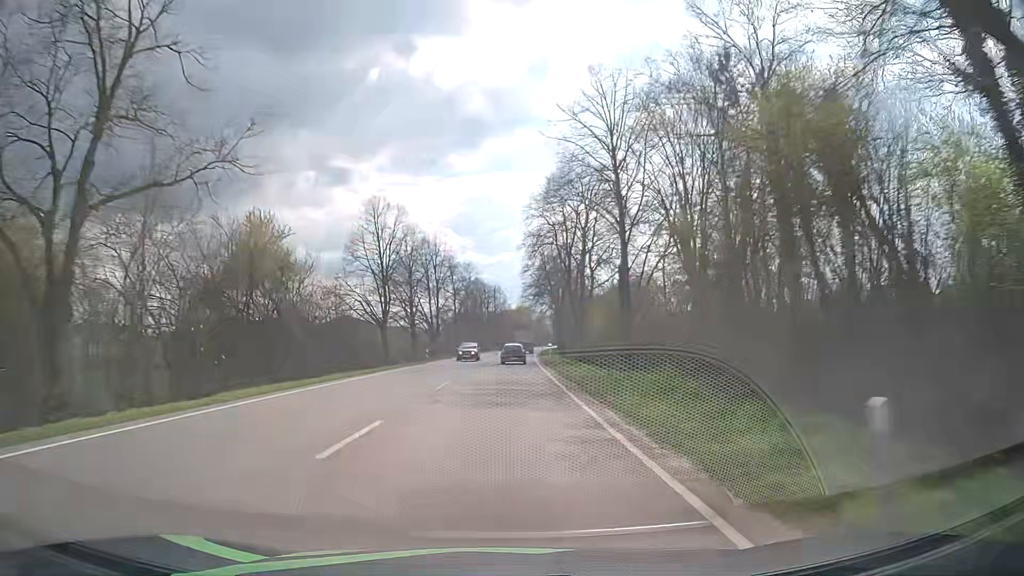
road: primary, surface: asphalt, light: Day
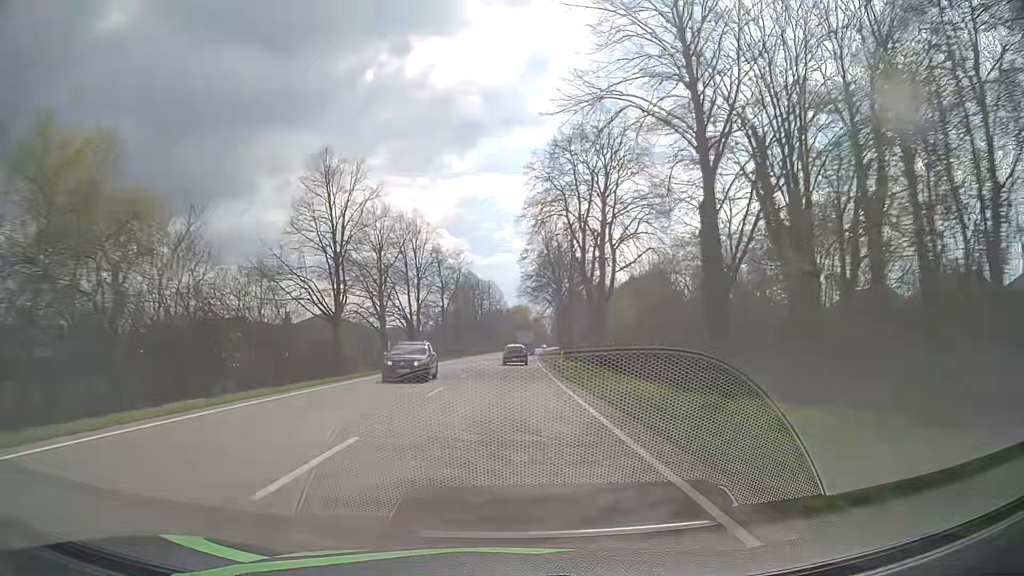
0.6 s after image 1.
(+0.1, +14.1) m; 0°
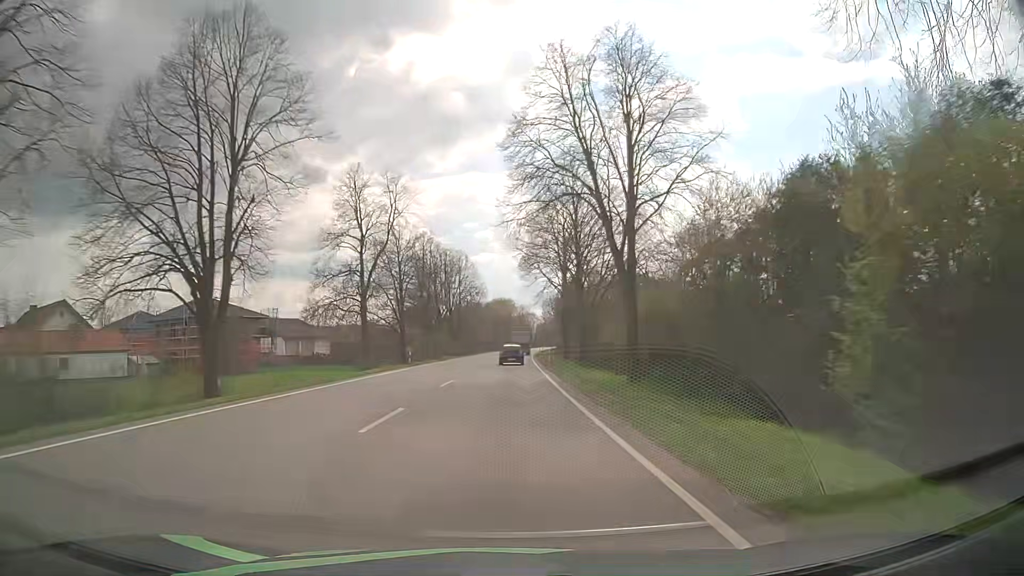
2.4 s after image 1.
(+0.7, +42.8) m; +2°
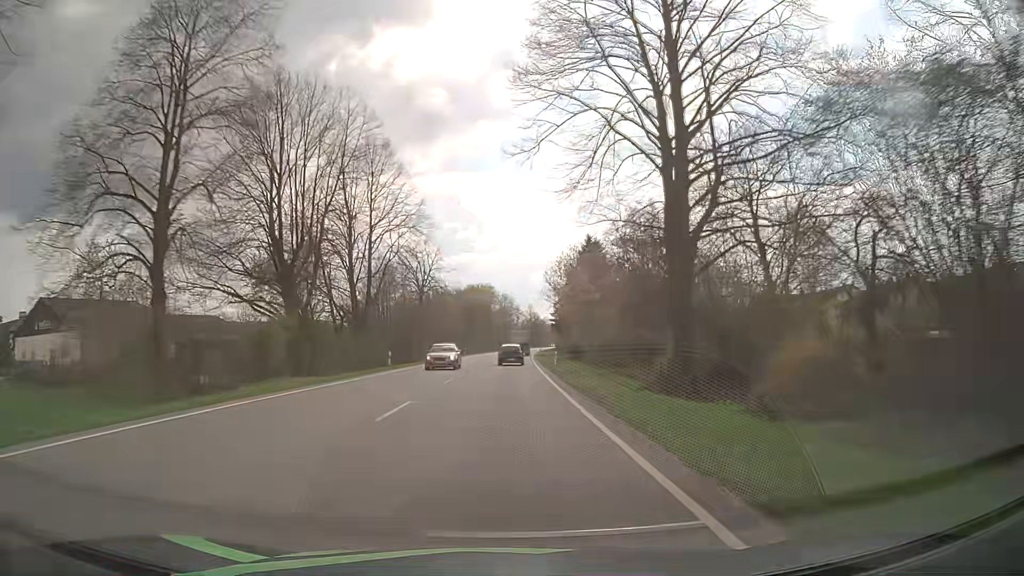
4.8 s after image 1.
(+0.6, +57.9) m; +1°
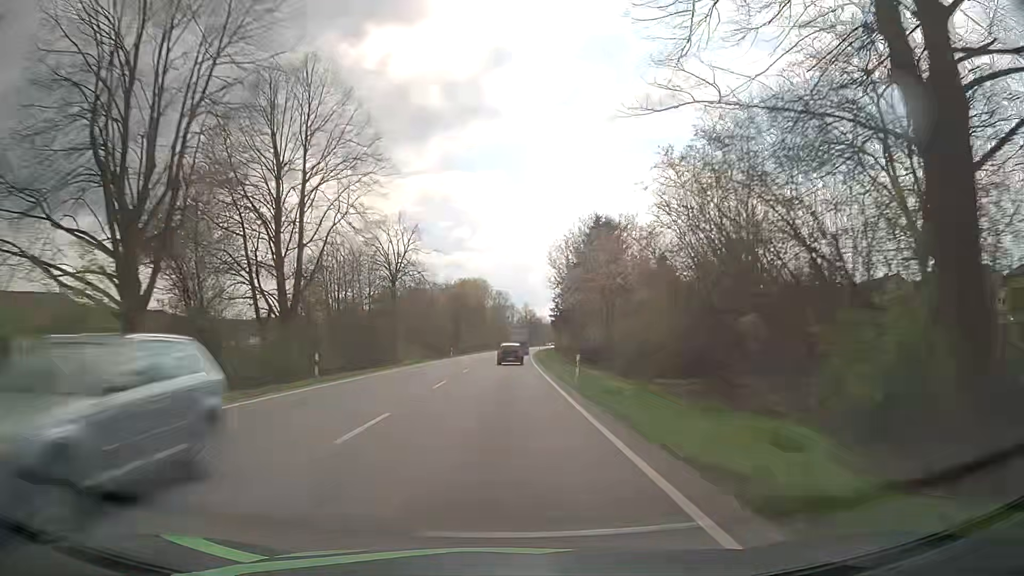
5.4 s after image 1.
(+0.1, +14.6) m; +1°
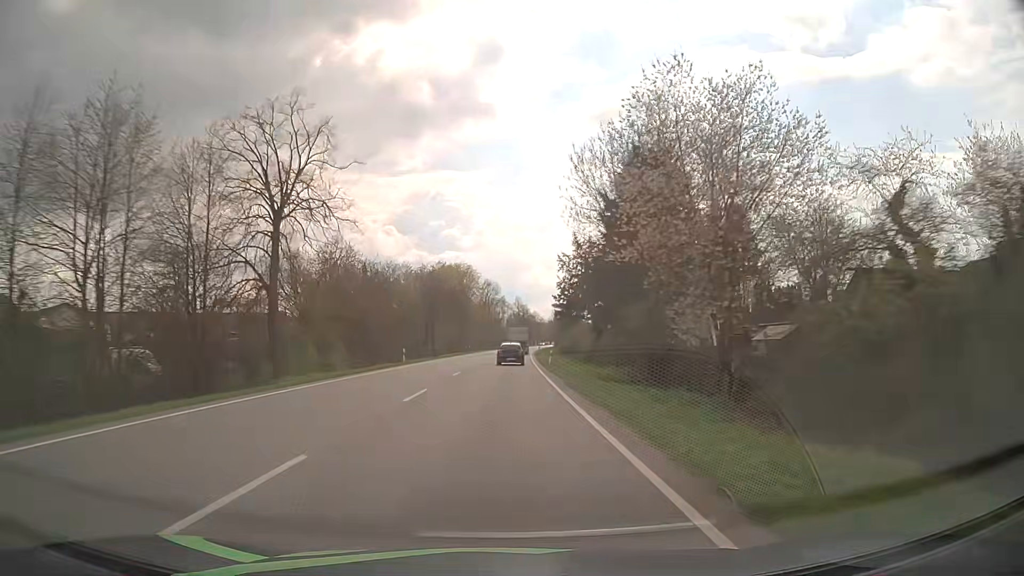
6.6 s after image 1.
(+0.2, +29.2) m; +1°
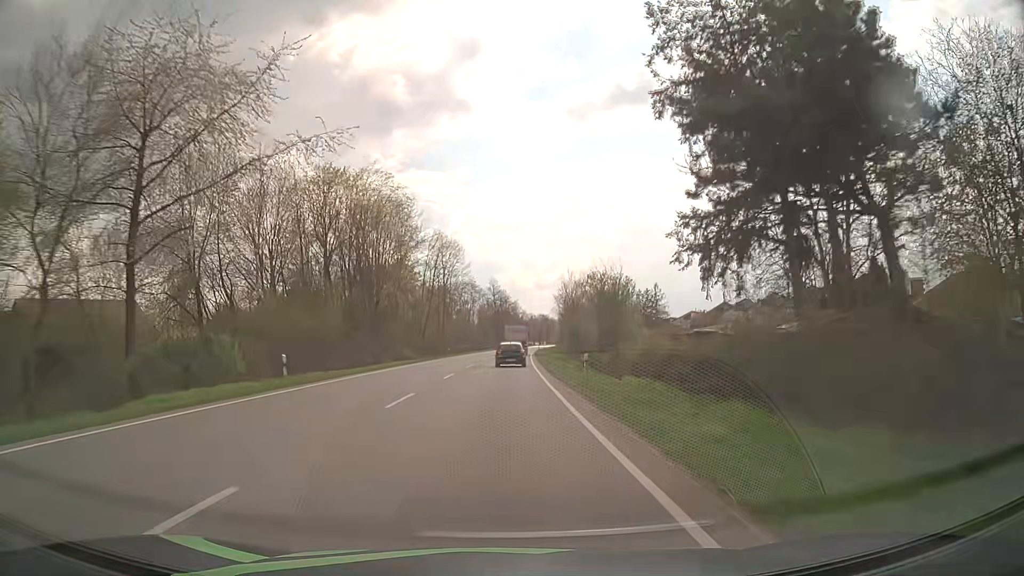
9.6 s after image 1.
(+1.4, +72.8) m; +2°
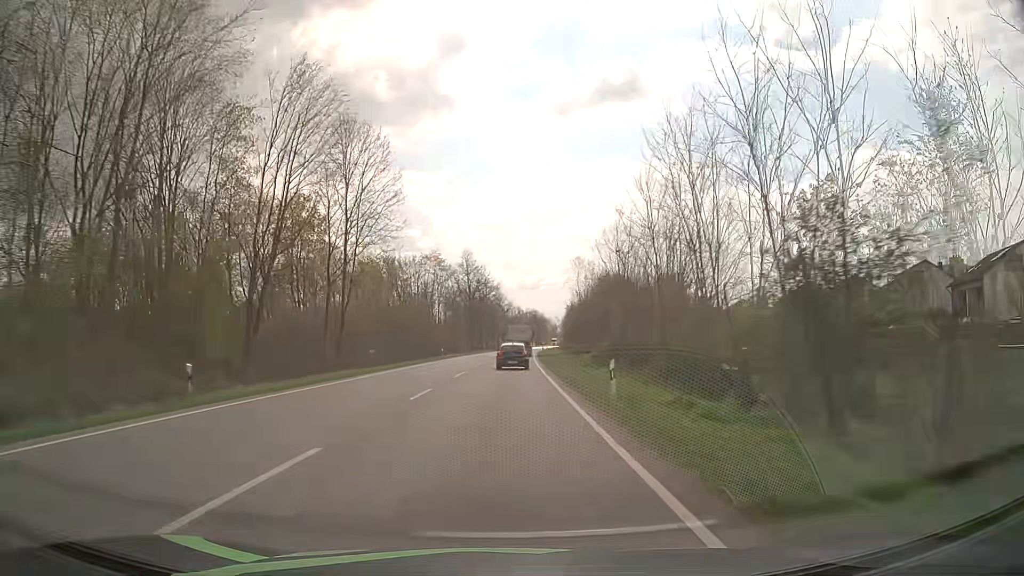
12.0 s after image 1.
(+0.7, +57.3) m; +1°
(0, +10) (0, +20) (0, +30) (0, +40) (+1, +50) (+1, +60) (+1, +70) (+1, +80) (+2, +90) (+2, +100) m
